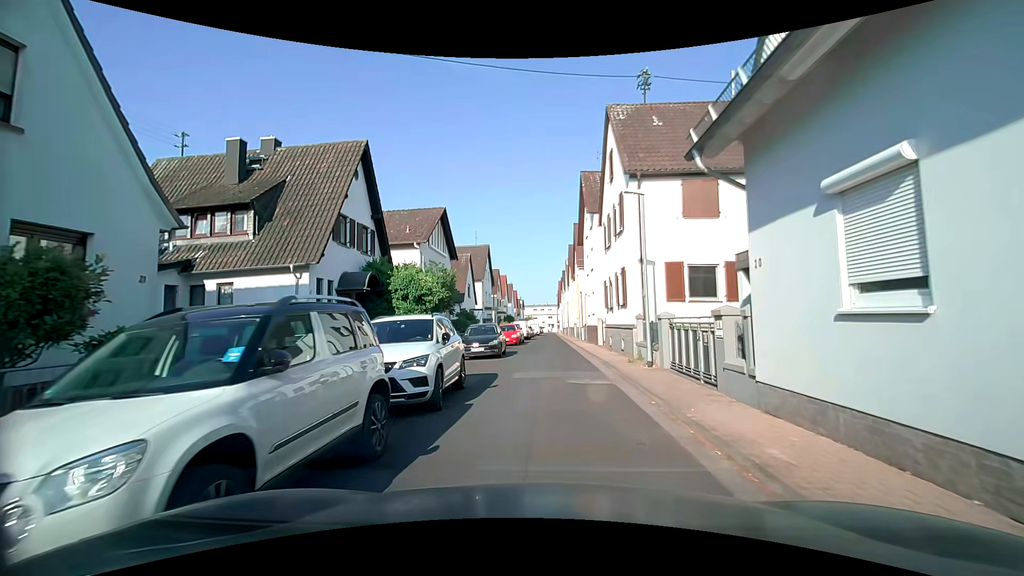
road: residential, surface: asphalt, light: Day
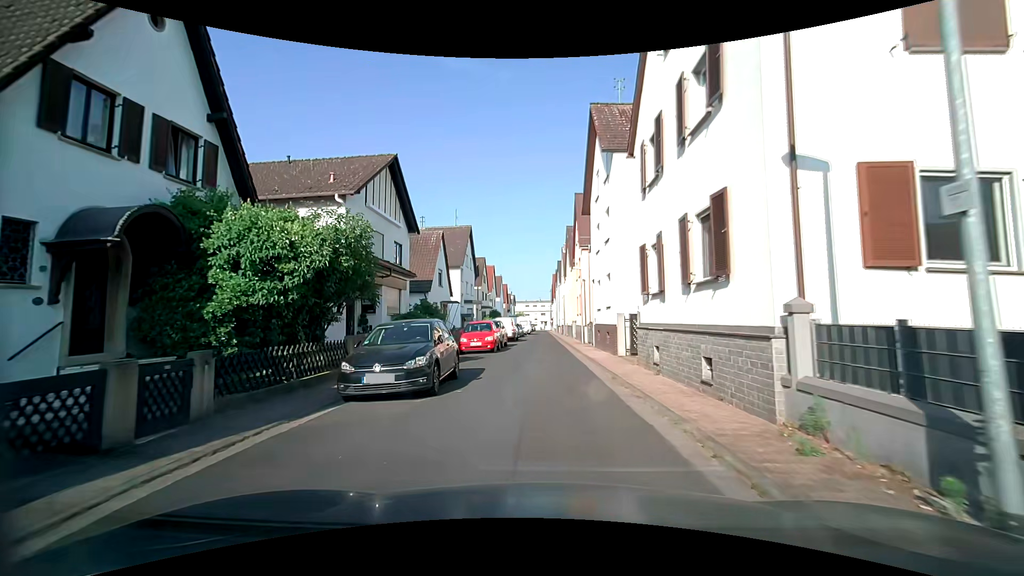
(-0.1, +11.3) m; +1°
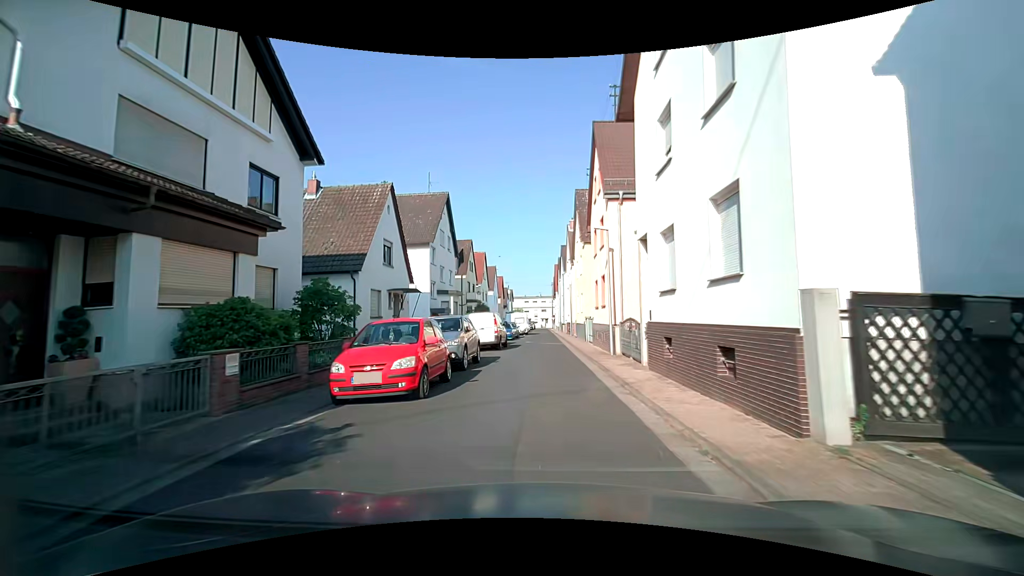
(-0.2, +14.0) m; -1°
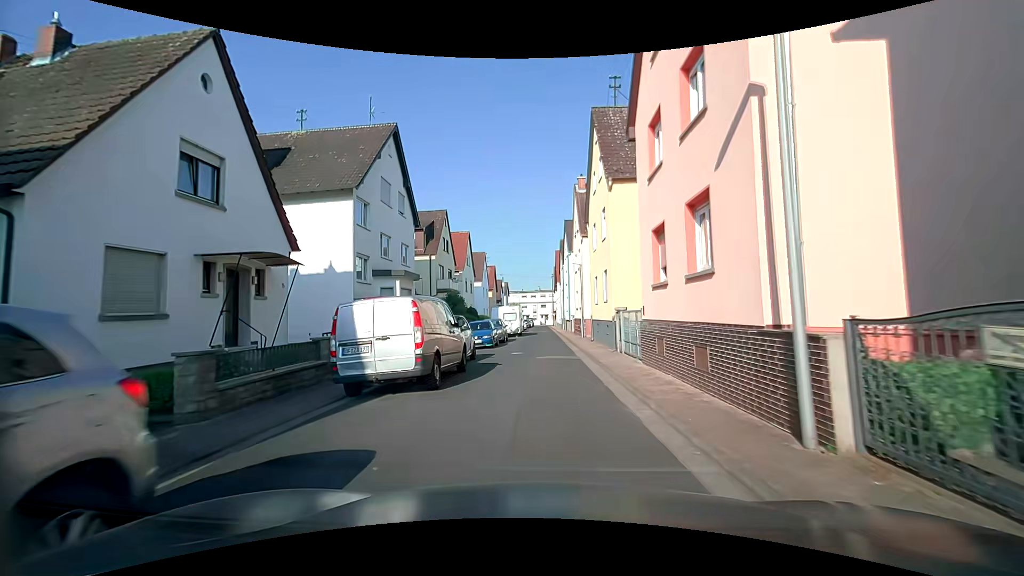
(0.0, +14.5) m; +1°
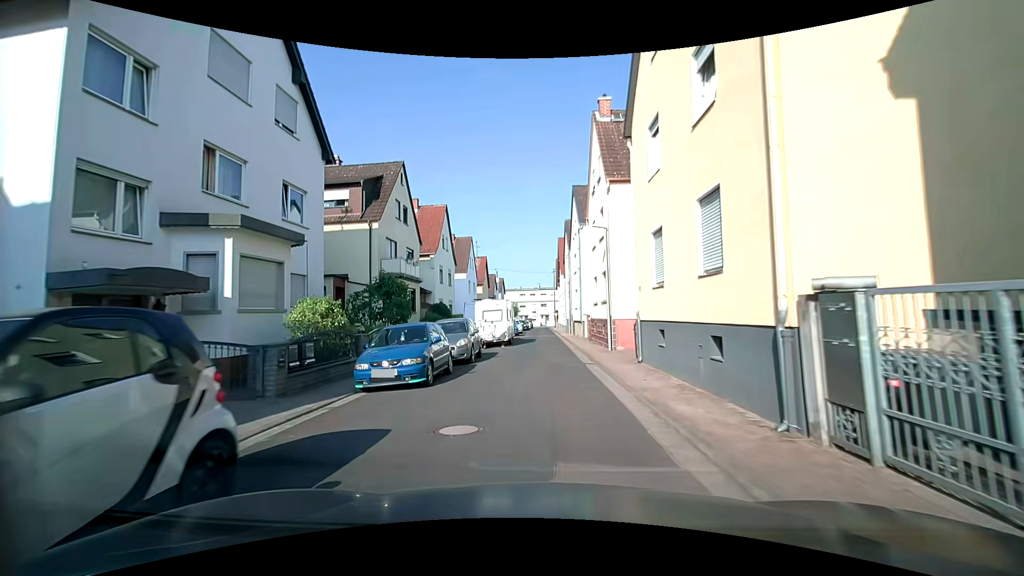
(-0.3, +13.7) m; 0°
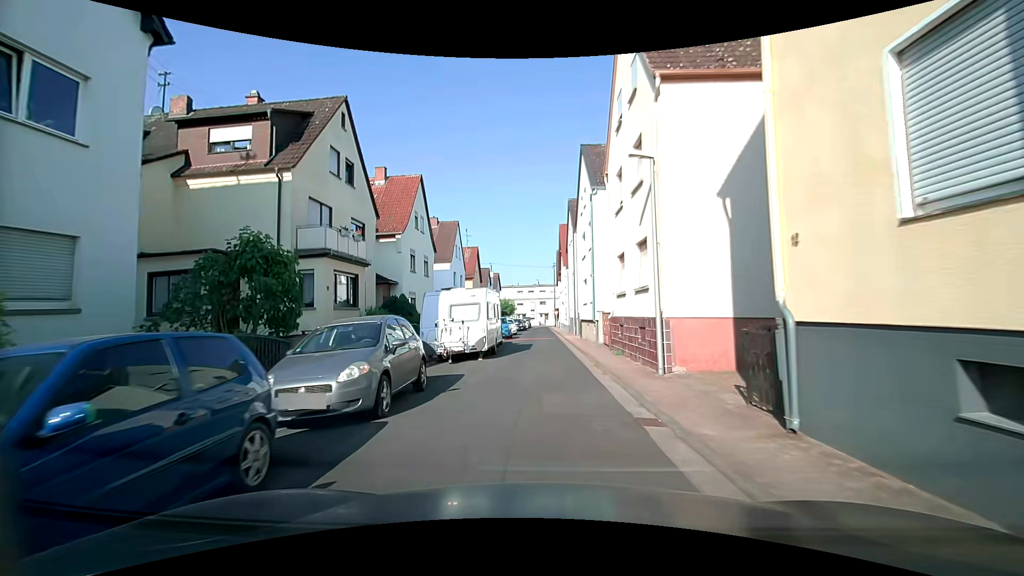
(-0.2, +8.8) m; -2°
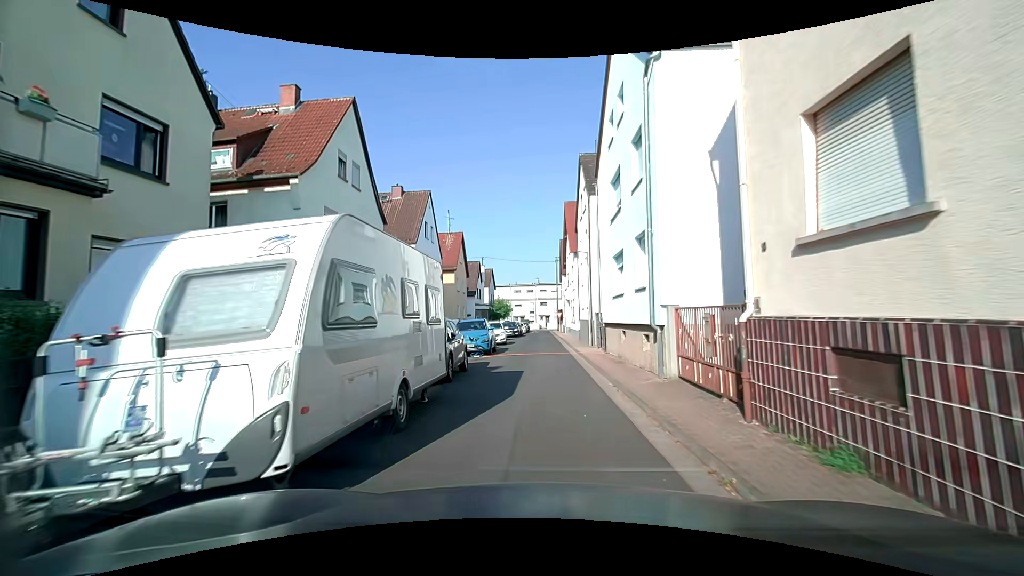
(+0.2, +12.8) m; 0°
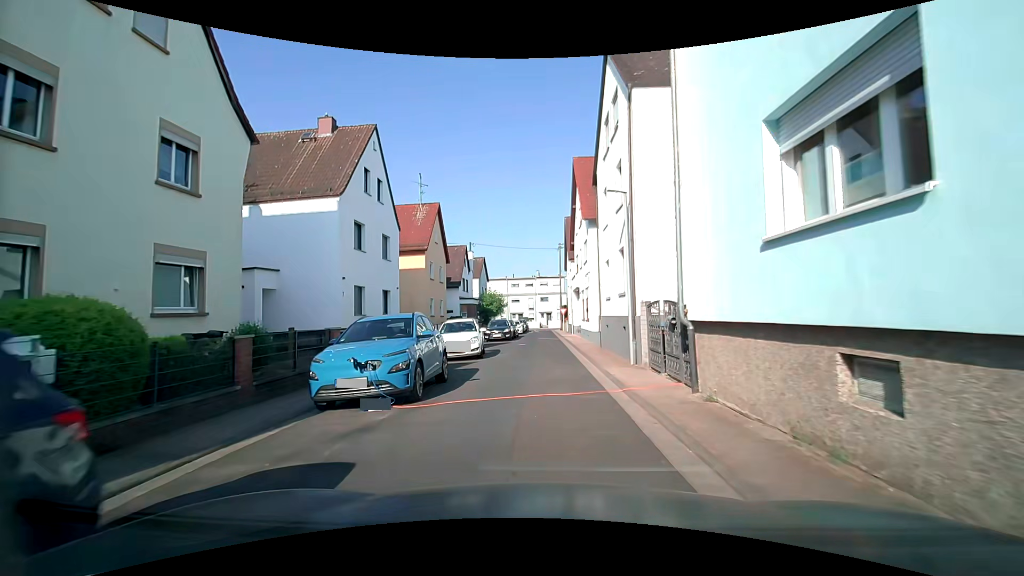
(+0.3, +12.3) m; +1°
